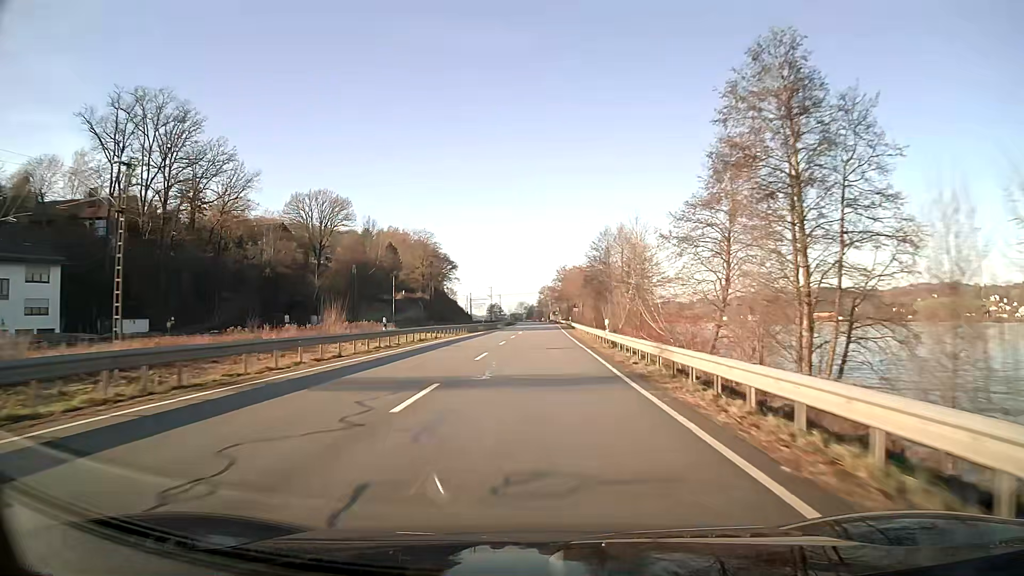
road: unclassified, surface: asphalt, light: Day
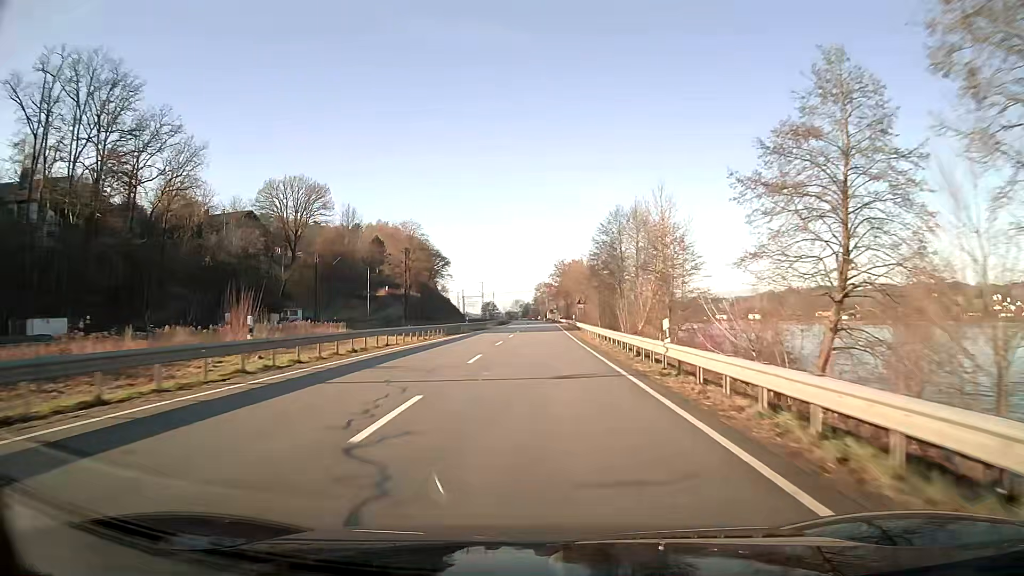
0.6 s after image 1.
(0.0, +14.3) m; 0°
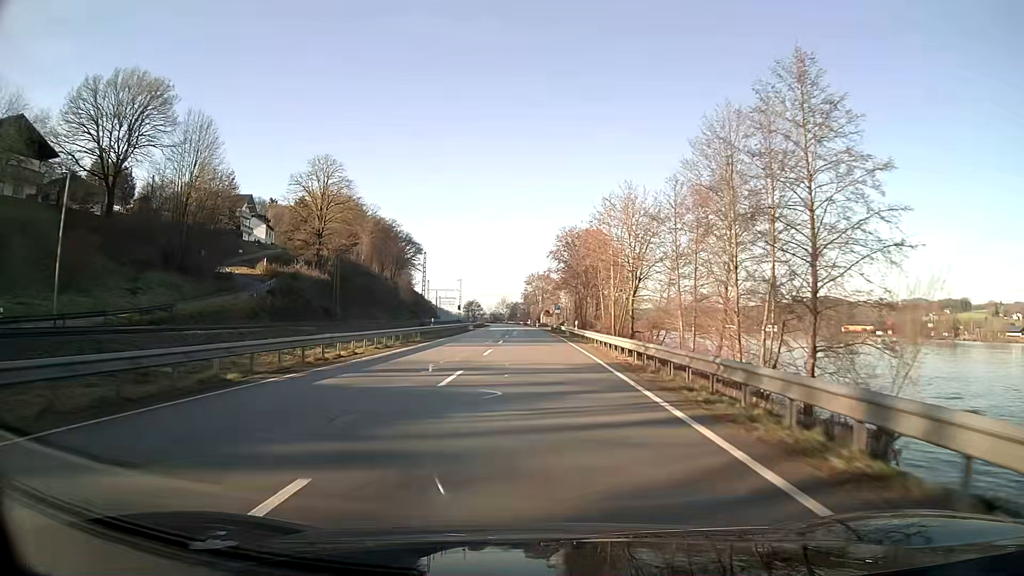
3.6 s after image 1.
(+0.6, +65.1) m; +1°
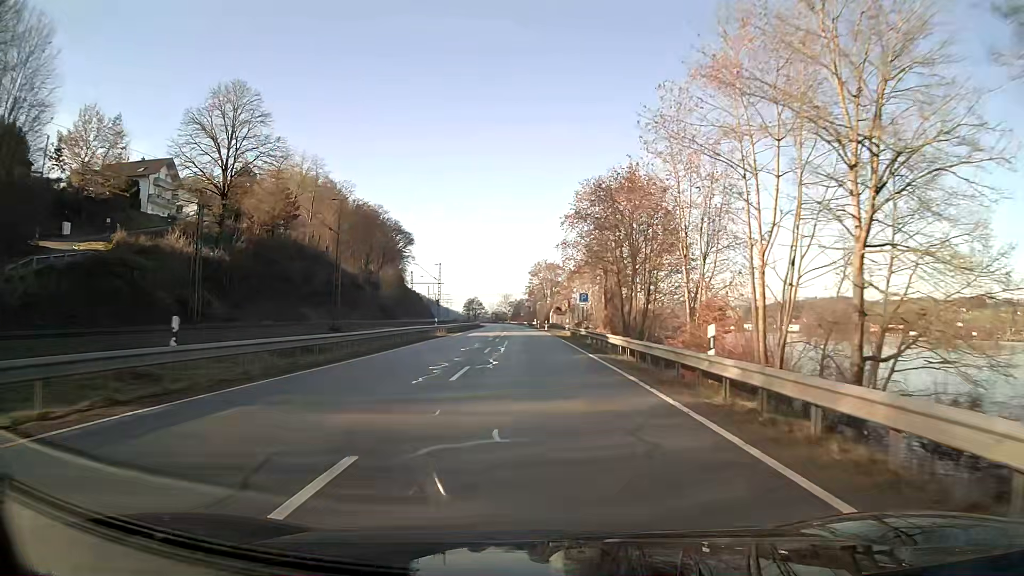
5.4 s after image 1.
(-0.1, +34.6) m; -1°
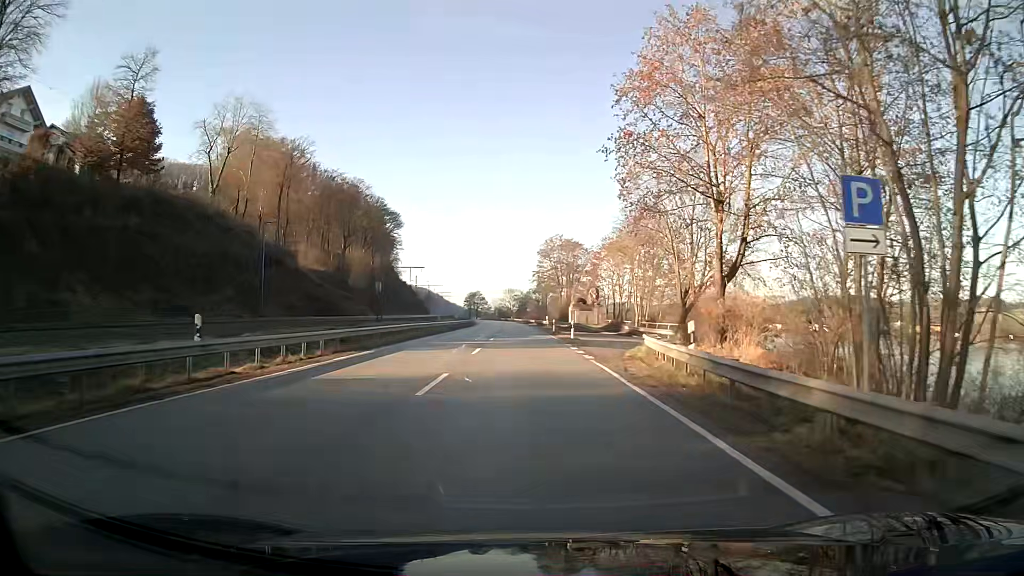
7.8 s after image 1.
(-0.2, +38.3) m; 0°
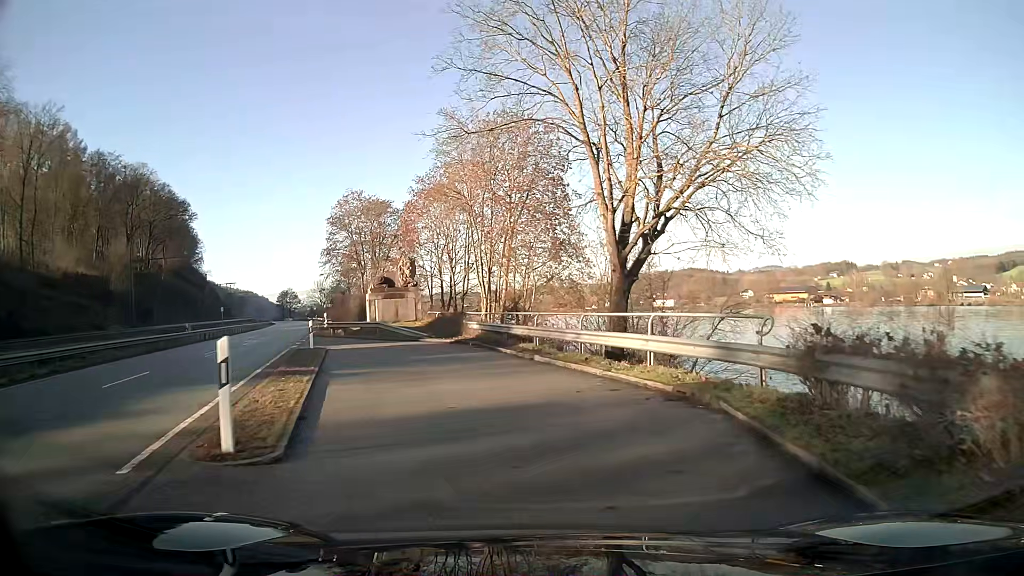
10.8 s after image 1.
(+3.8, +32.2) m; +14°
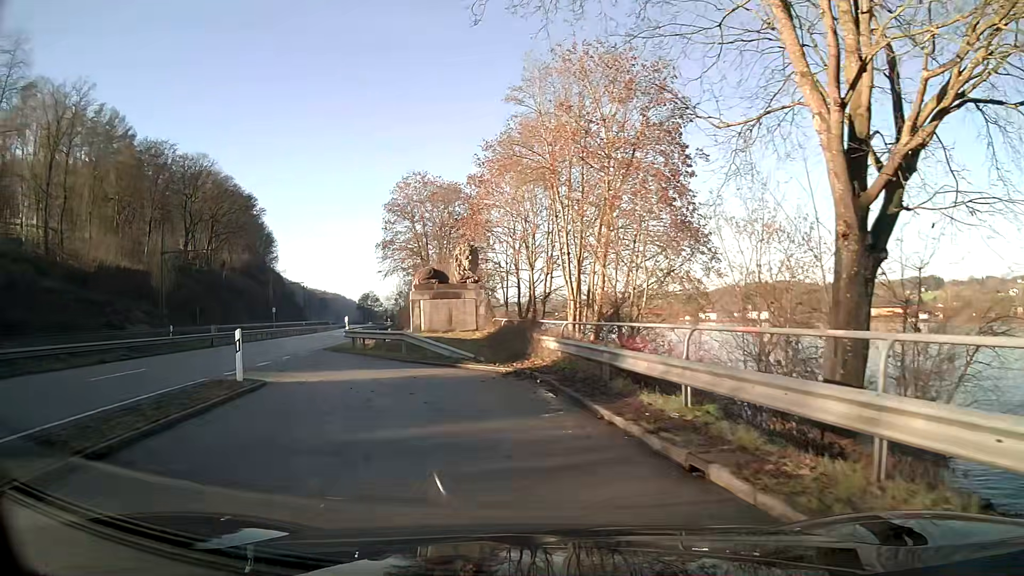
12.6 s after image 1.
(-0.7, +12.1) m; -9°
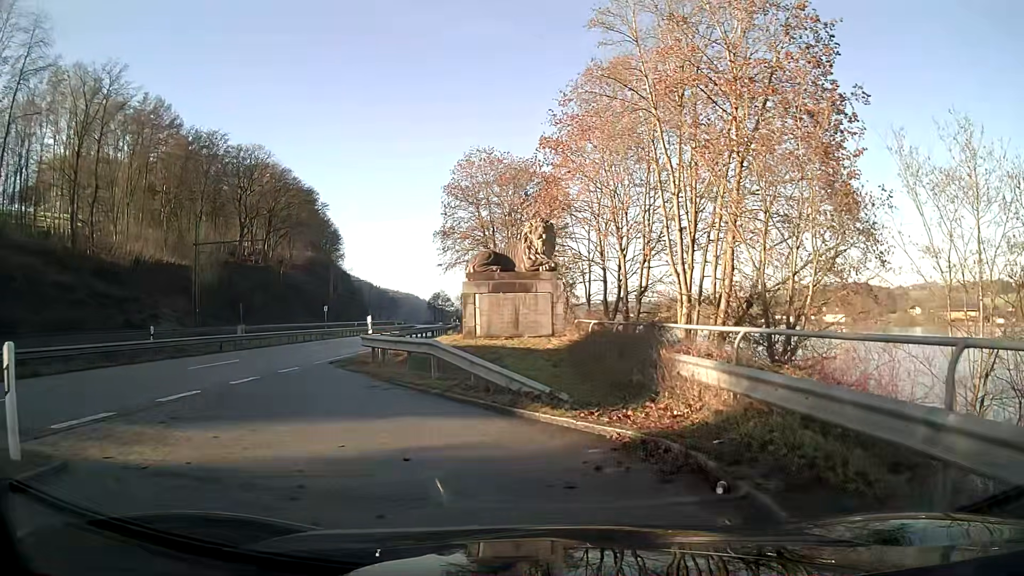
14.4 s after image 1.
(-0.5, +8.5) m; -6°
(-3, +9) (-10, +4) (-11, -6) (-11, -16) (-10, -26) (-10, -36) (-10, -46) (-10, -56) (-10, -66) (-10, -76) m
